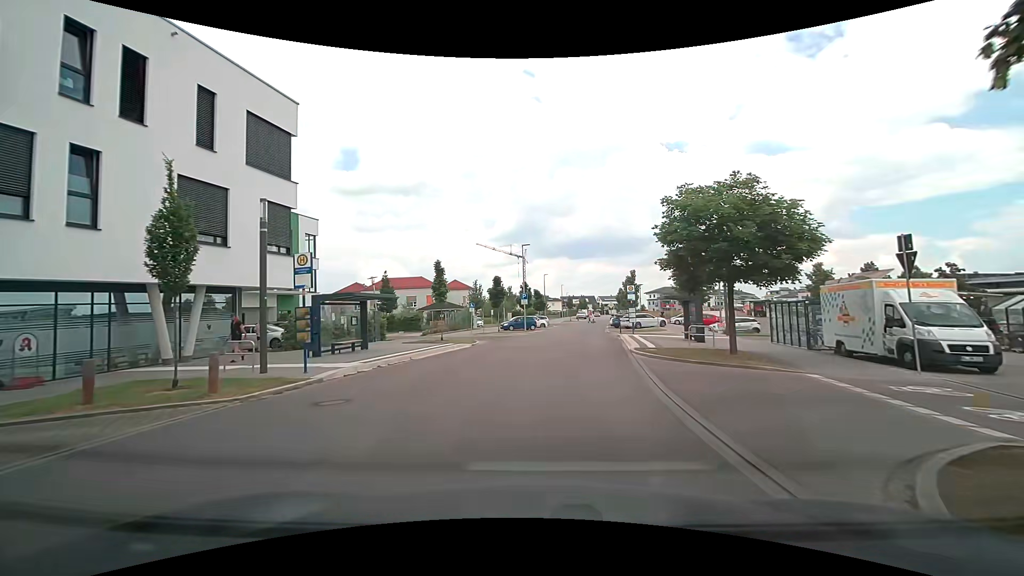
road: tertiary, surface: asphalt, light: Day
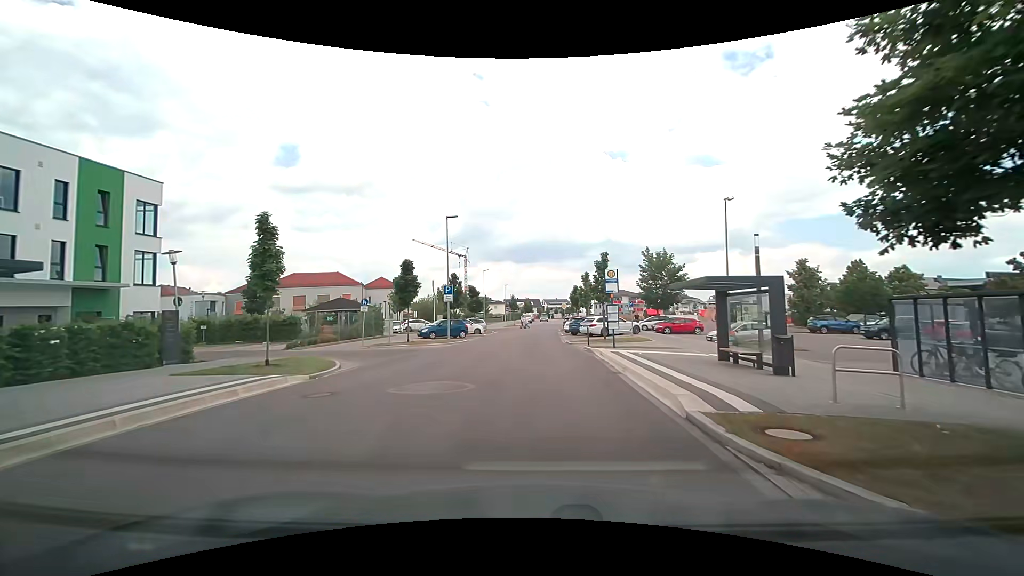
(+0.7, +14.0) m; +6°
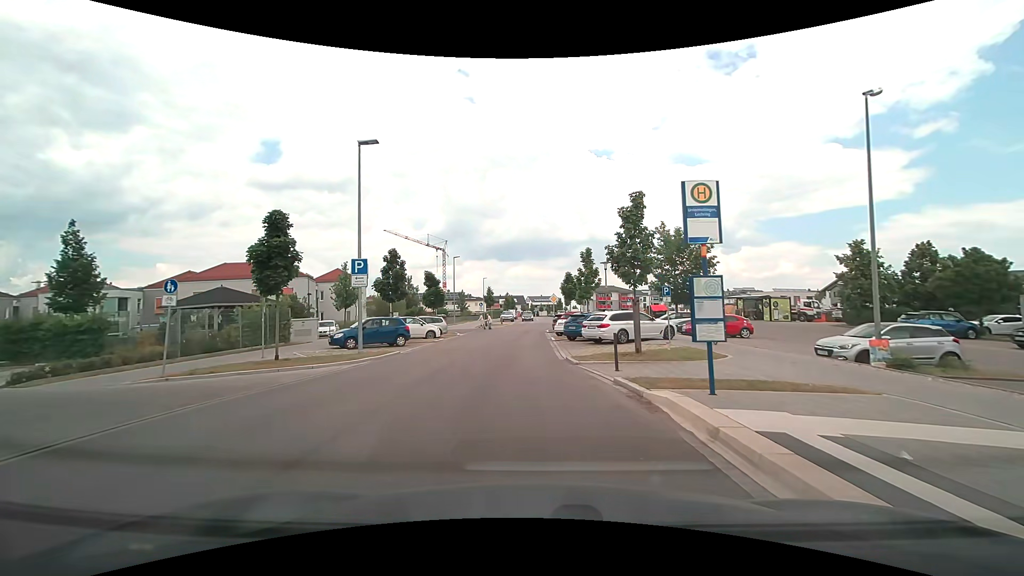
(+0.3, +13.6) m; +1°
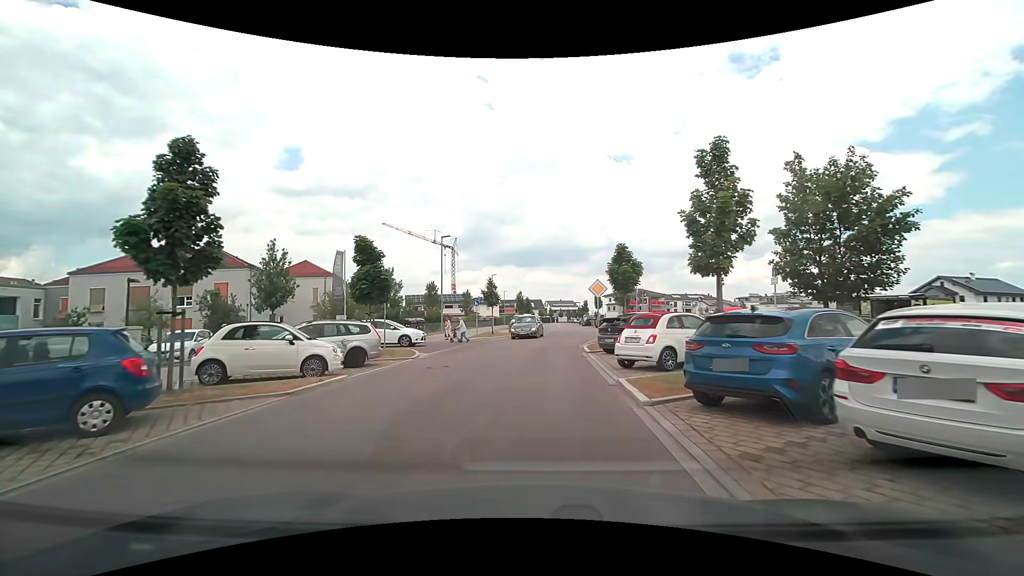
(-0.1, +18.7) m; -1°
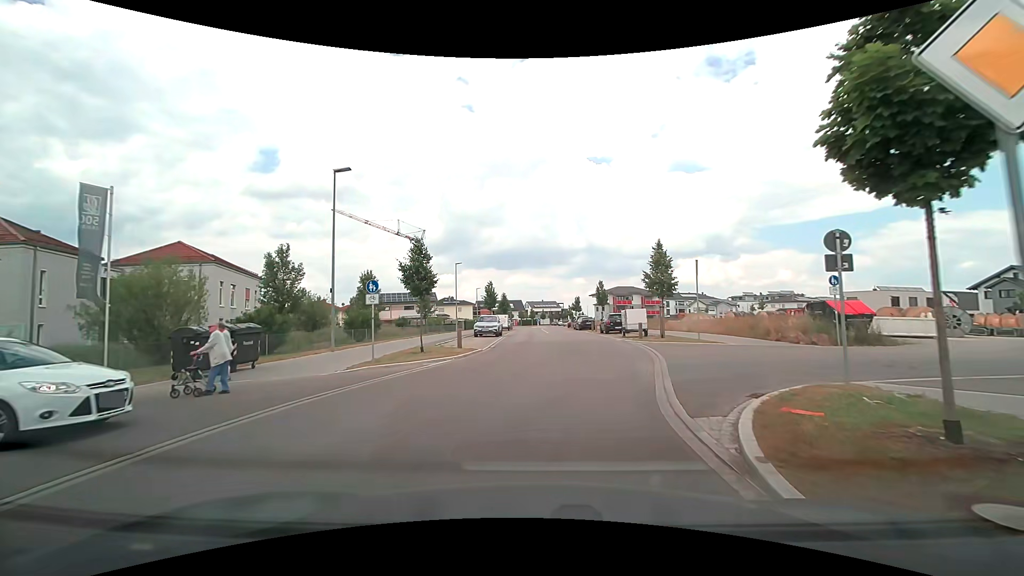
(+0.1, +19.5) m; +1°
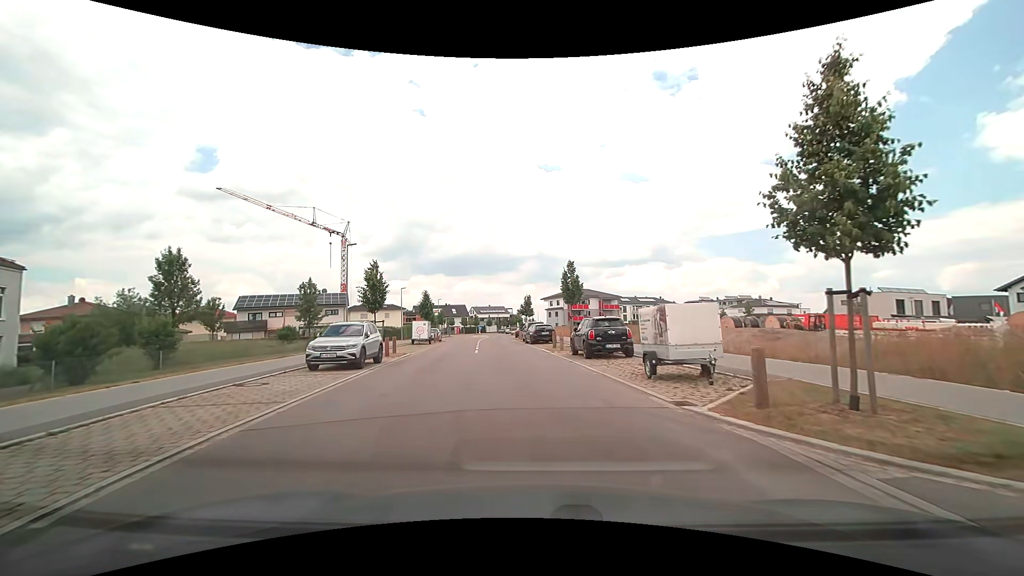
(+1.4, +19.4) m; +6°
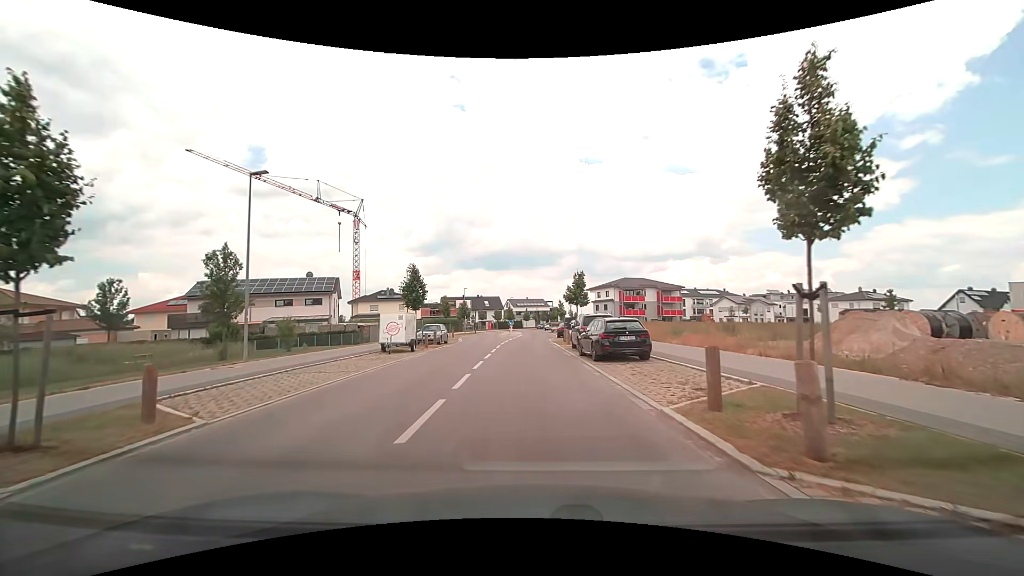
(-0.7, +19.3) m; -4°
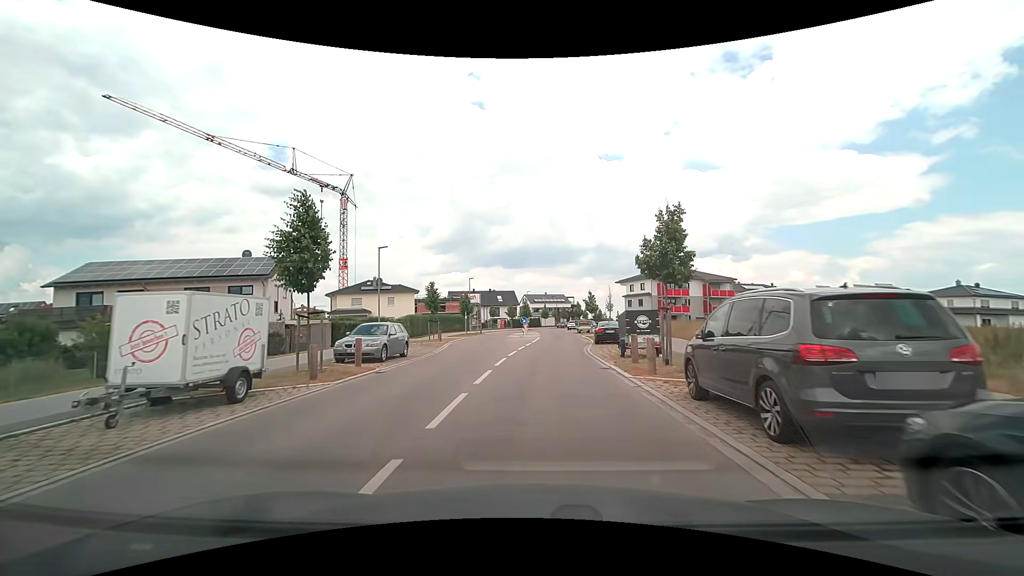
(-0.4, +17.4) m; -2°
